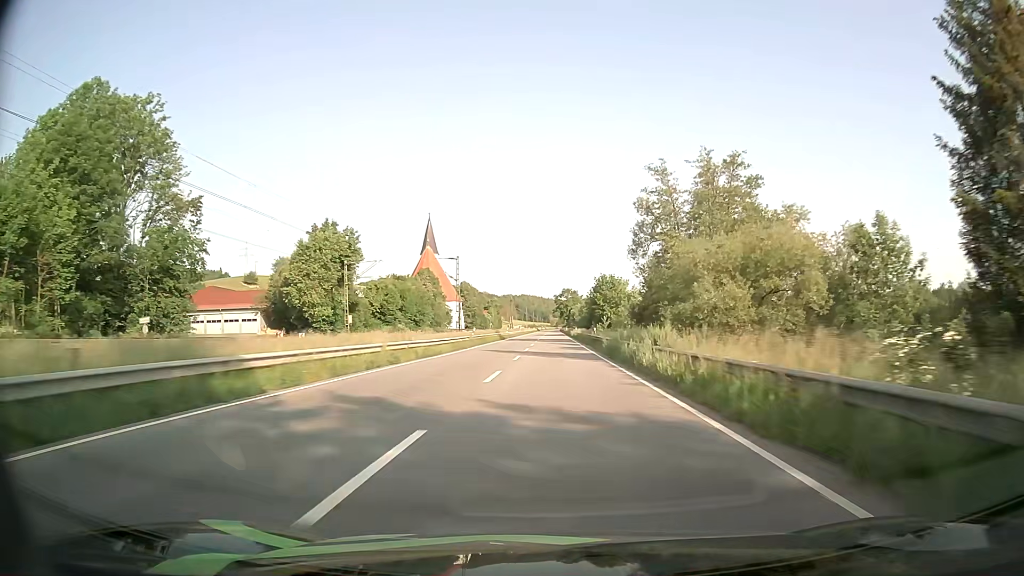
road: primary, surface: asphalt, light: Day
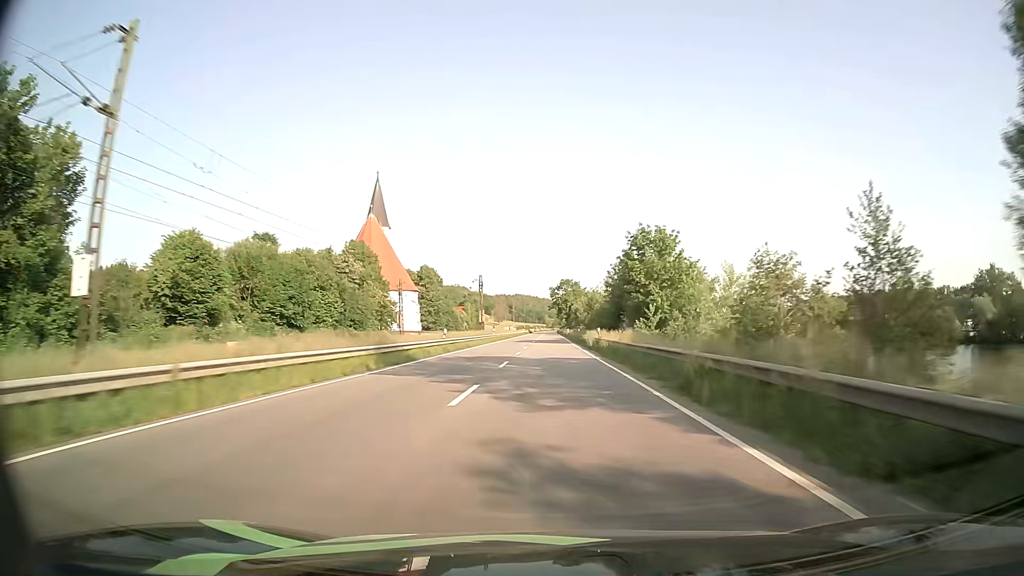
(+0.3, +53.2) m; +1°
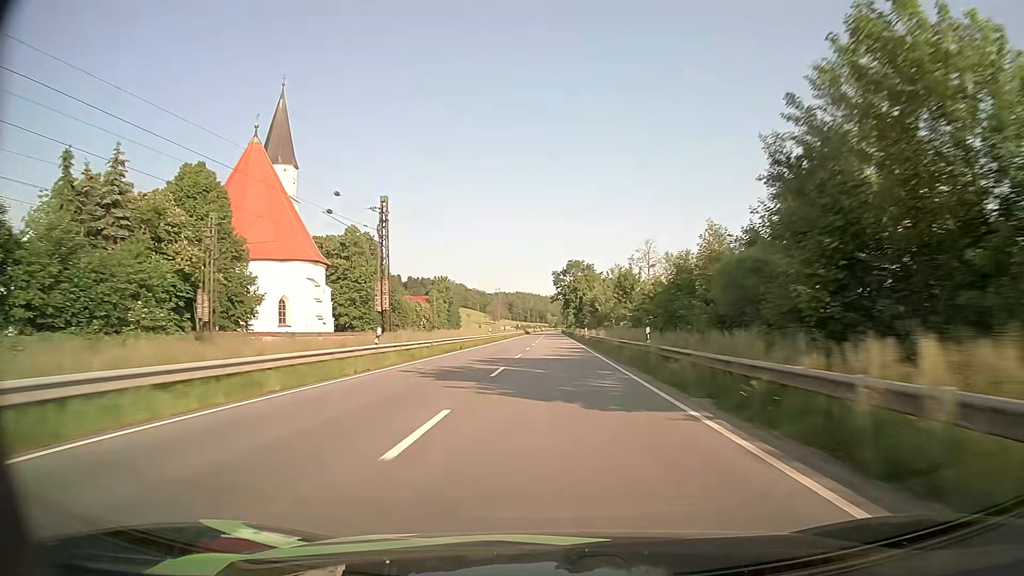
(-0.4, +53.3) m; -1°
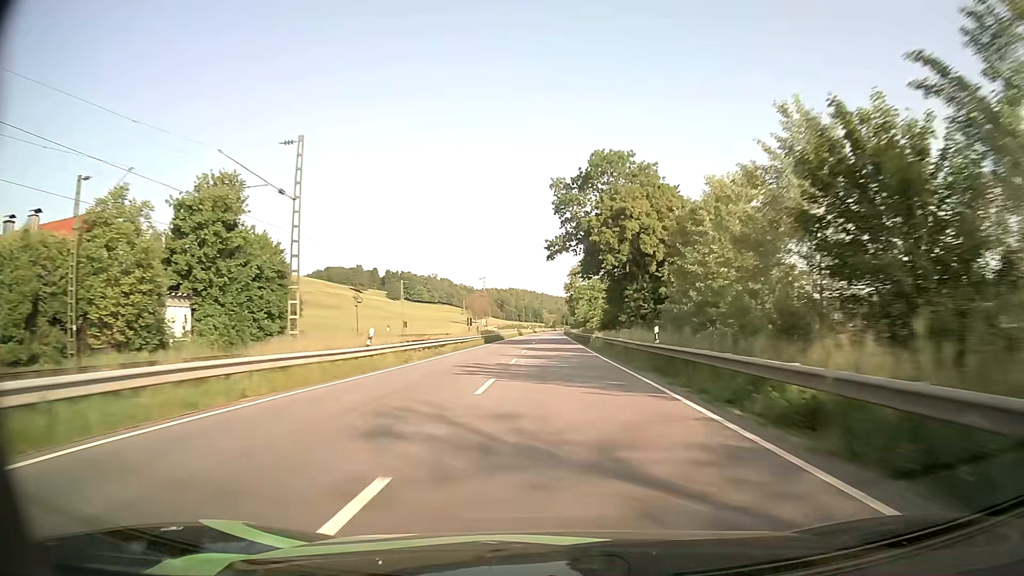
(+0.3, +90.0) m; 0°
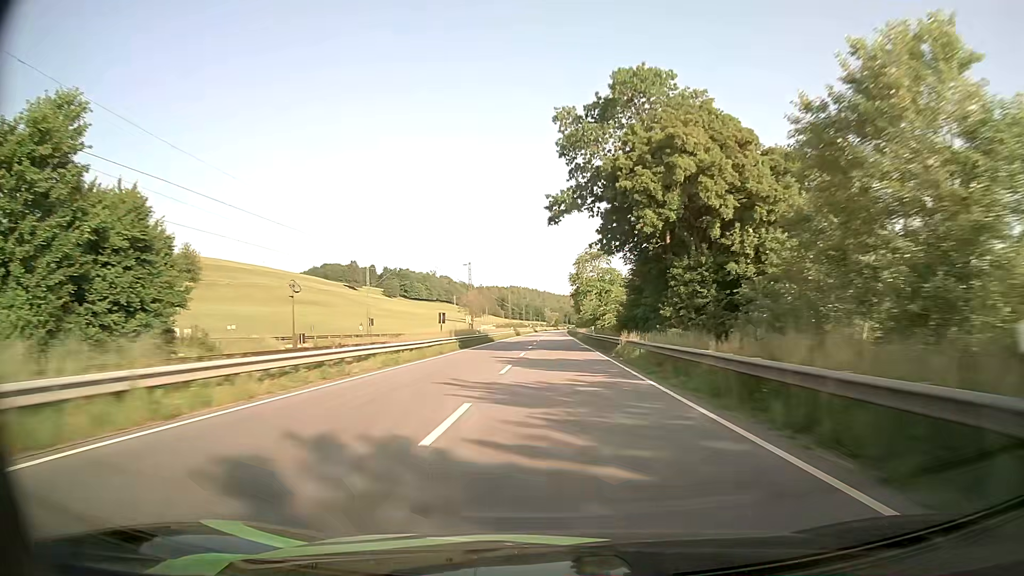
(0.0, +18.1) m; -1°
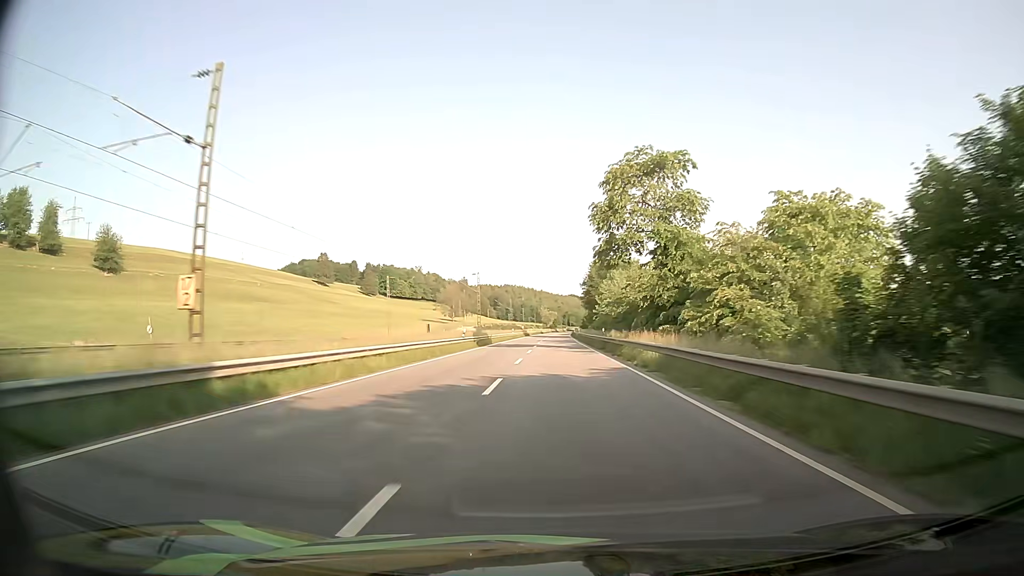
(+0.3, +54.6) m; +1°
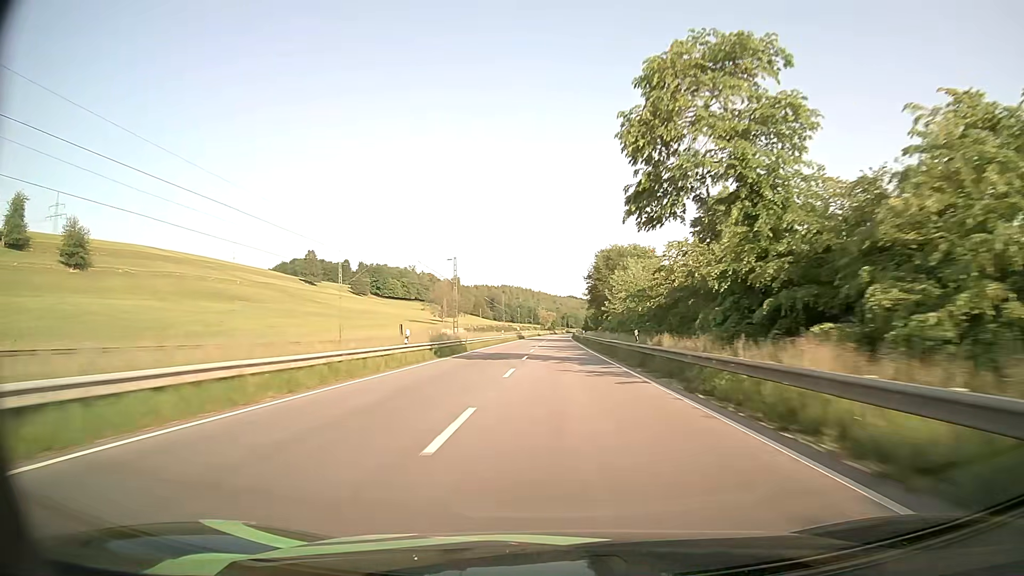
(0.0, +18.3) m; 0°
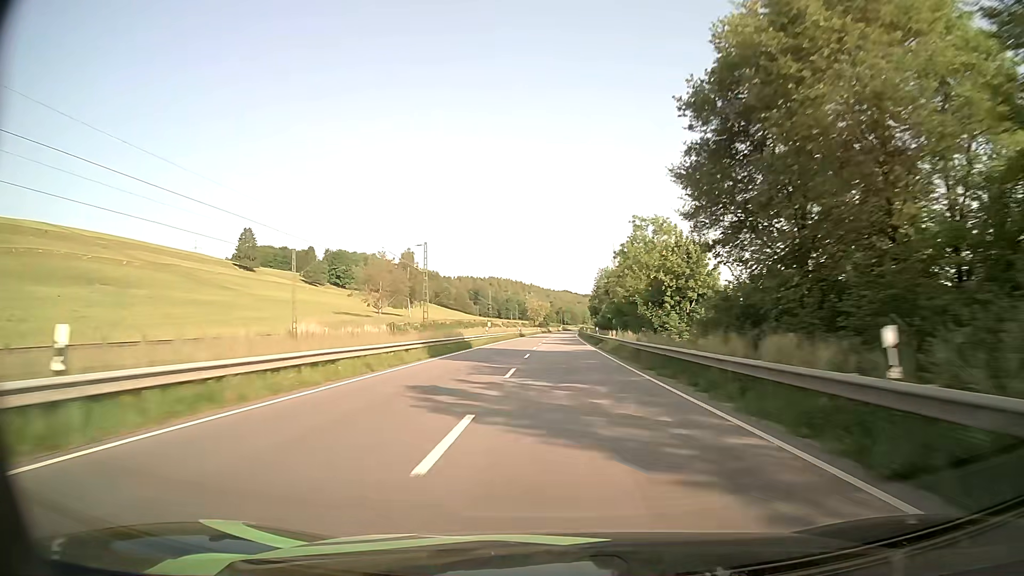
(+0.2, +73.8) m; 0°
(0, +10) (0, +20) (0, +30) (0, +40) (0, +50) (+1, +60) (+1, +70) (+1, +80) (+1, +90) (+2, +100) m
